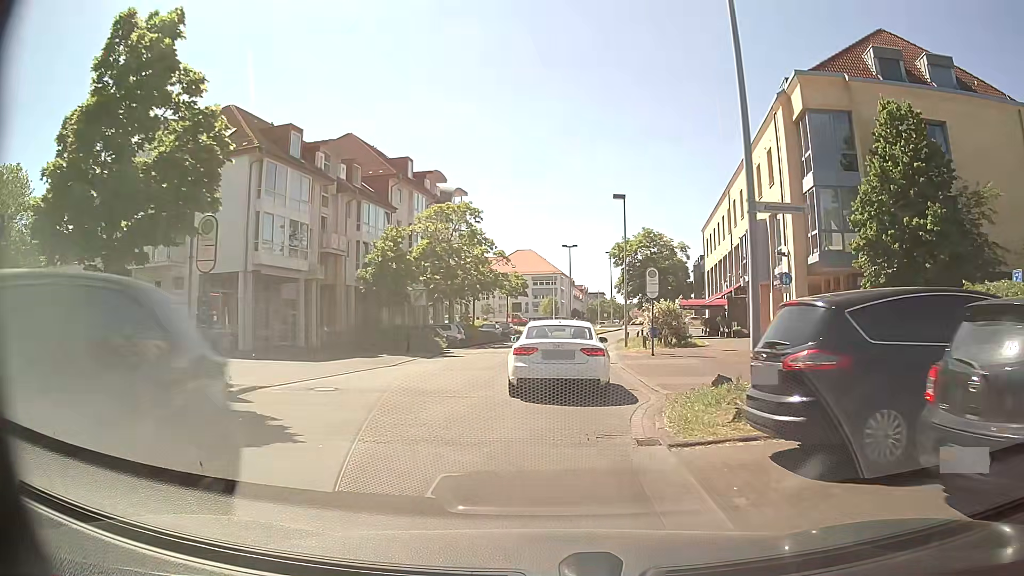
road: residential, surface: asphalt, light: Day
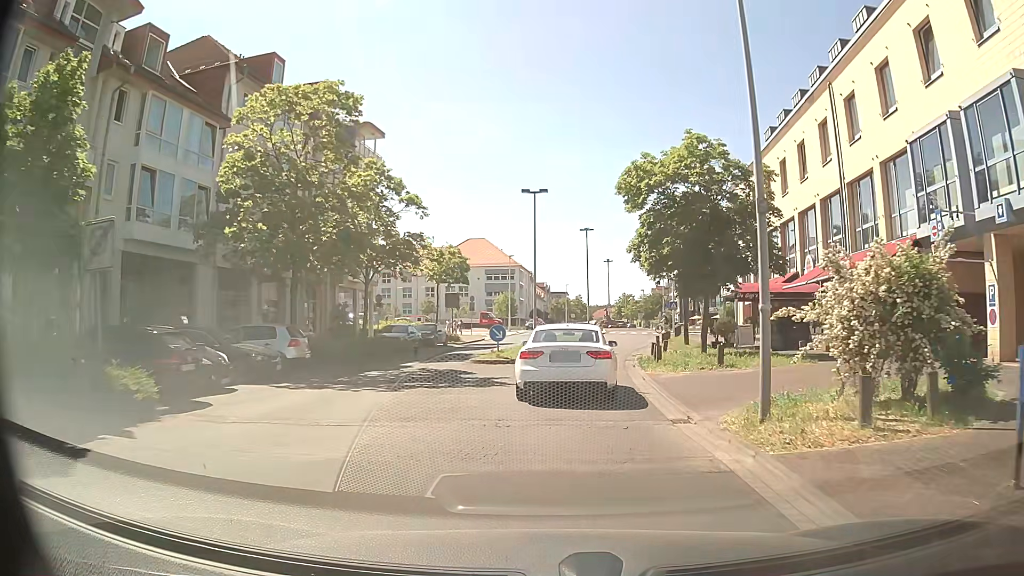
(+0.7, +24.4) m; +4°
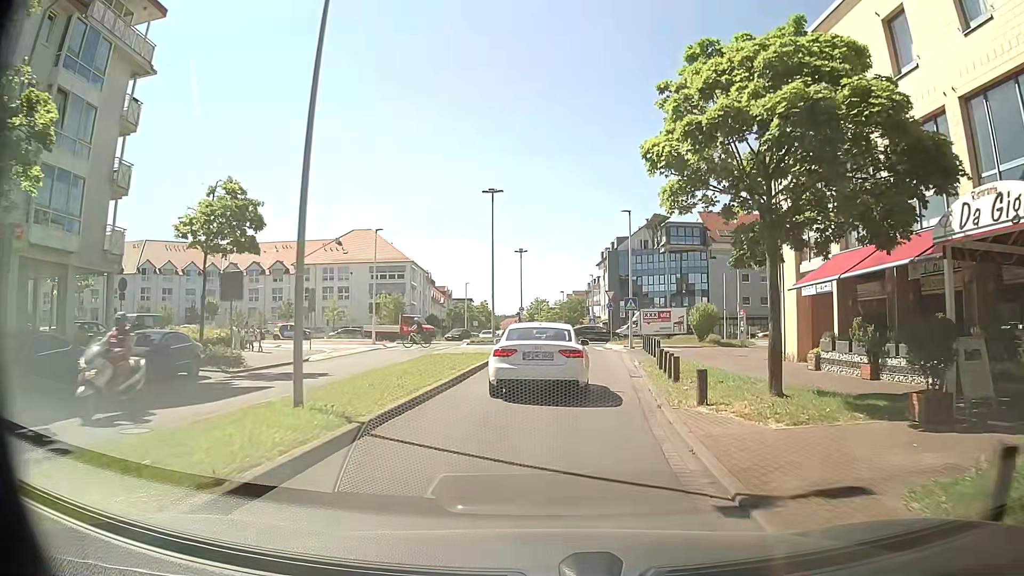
(+1.5, +23.5) m; +7°
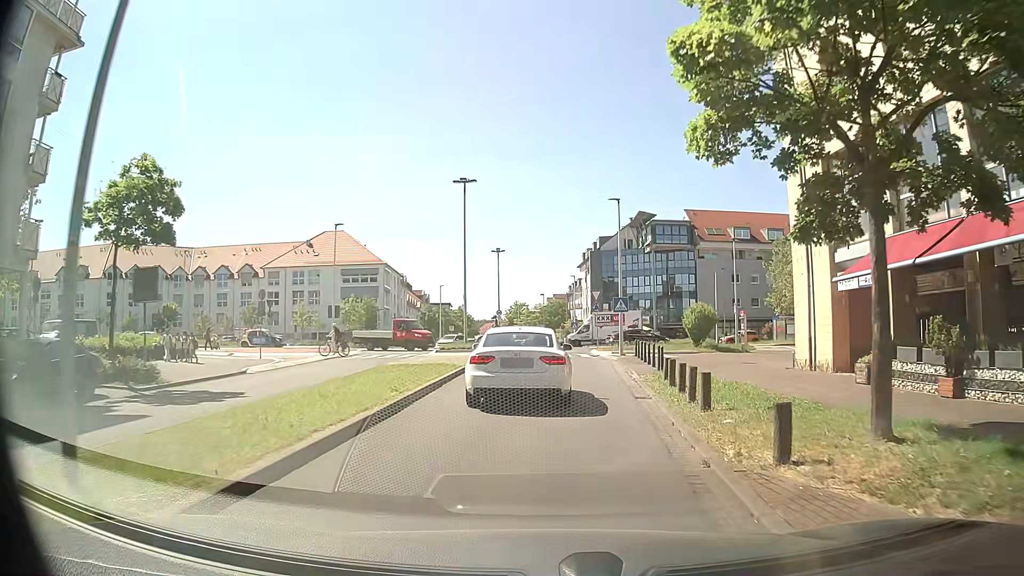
(+0.1, +4.7) m; +3°
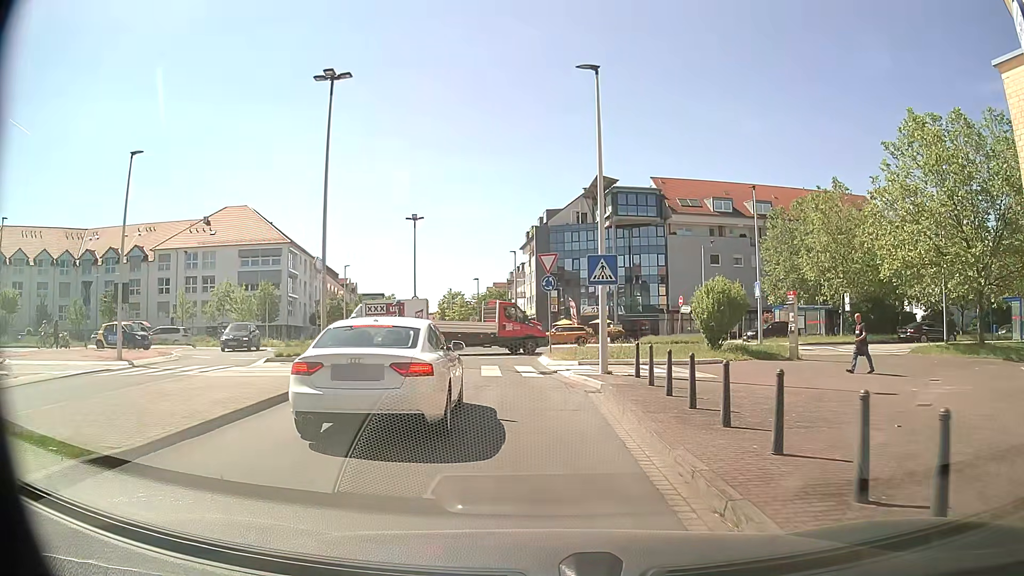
(+0.5, +17.0) m; +4°
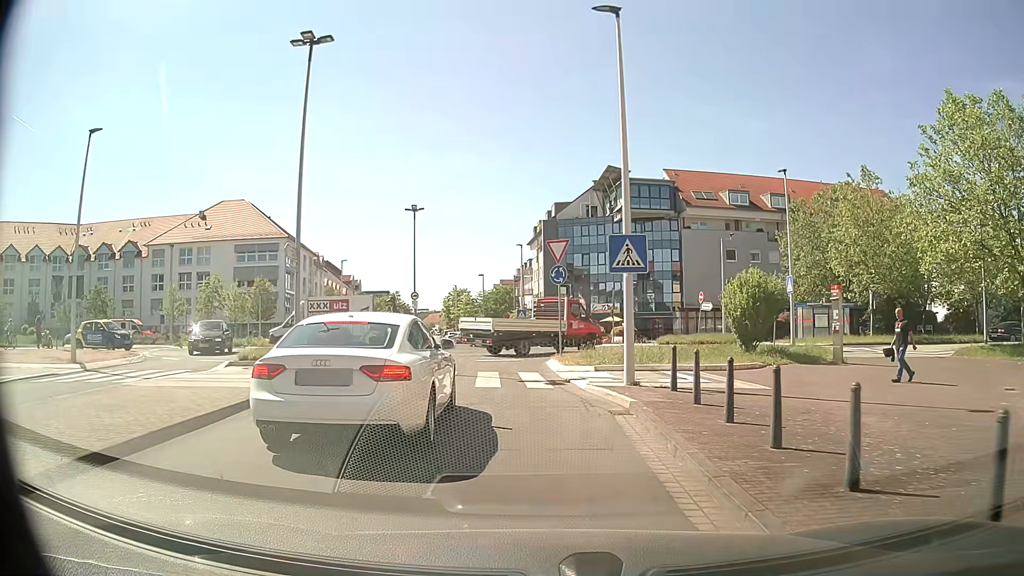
(0.0, +3.3) m; -1°
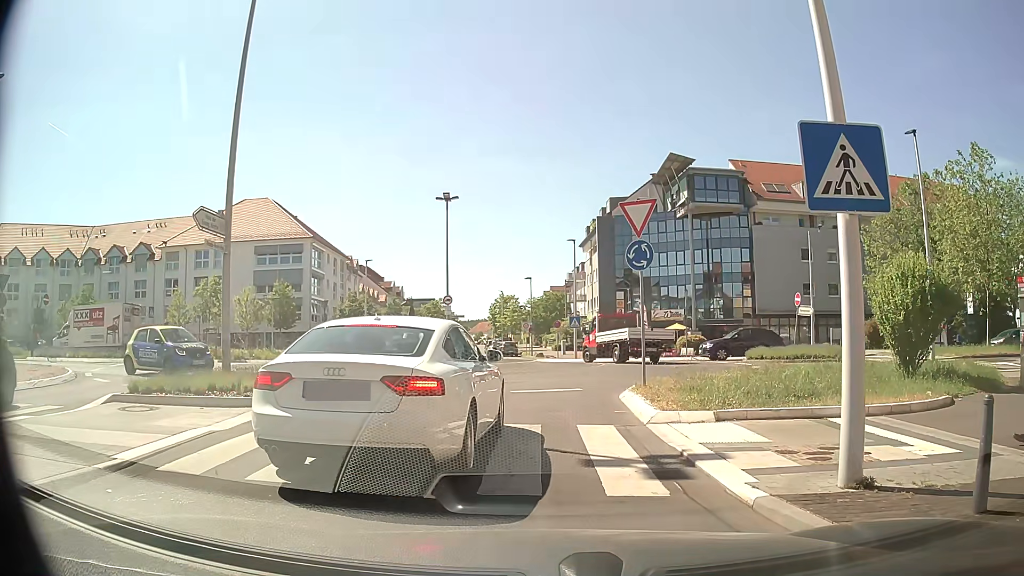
(-0.2, +7.4) m; -2°
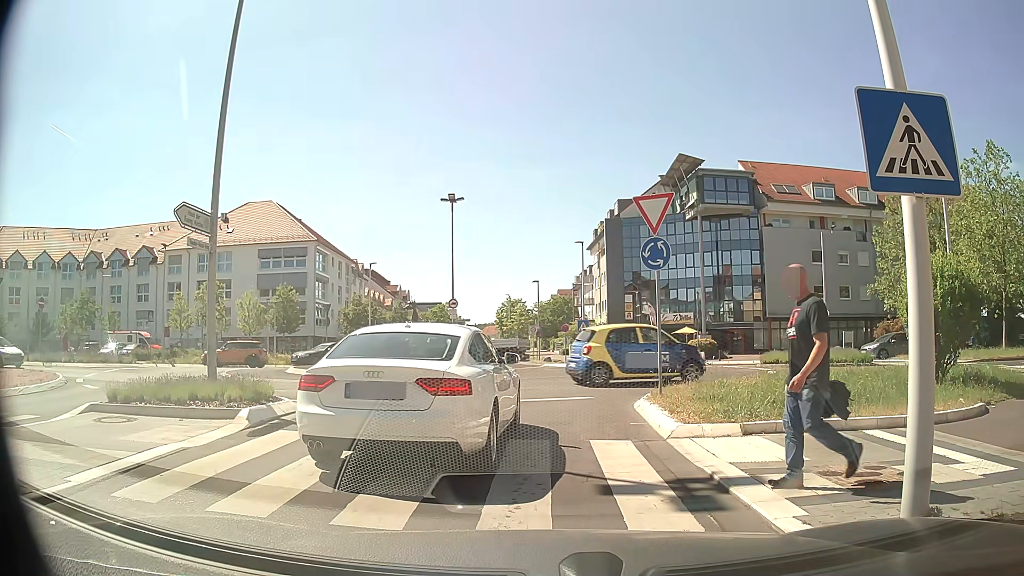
(0.0, +0.9) m; 0°
